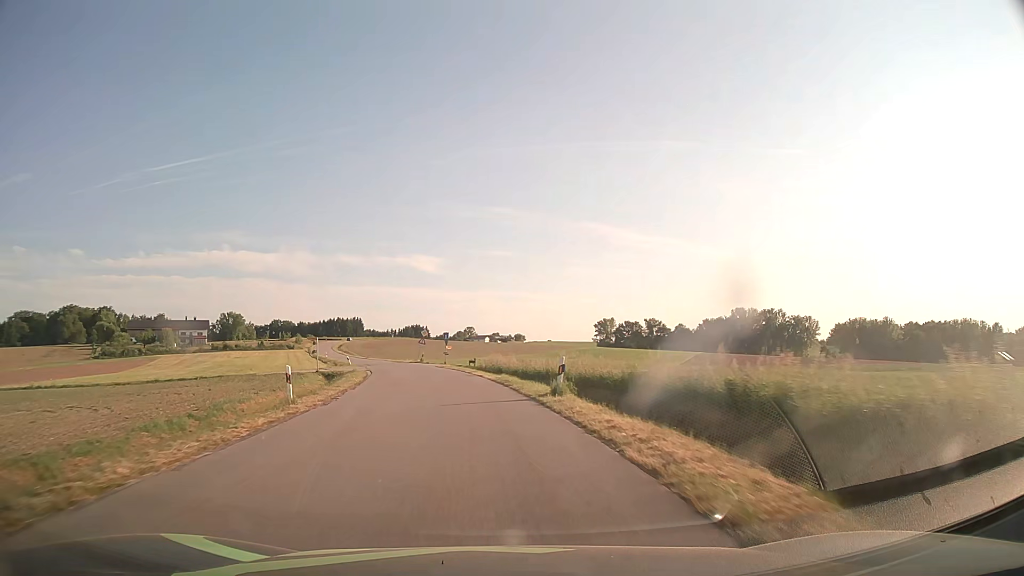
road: tertiary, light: Day
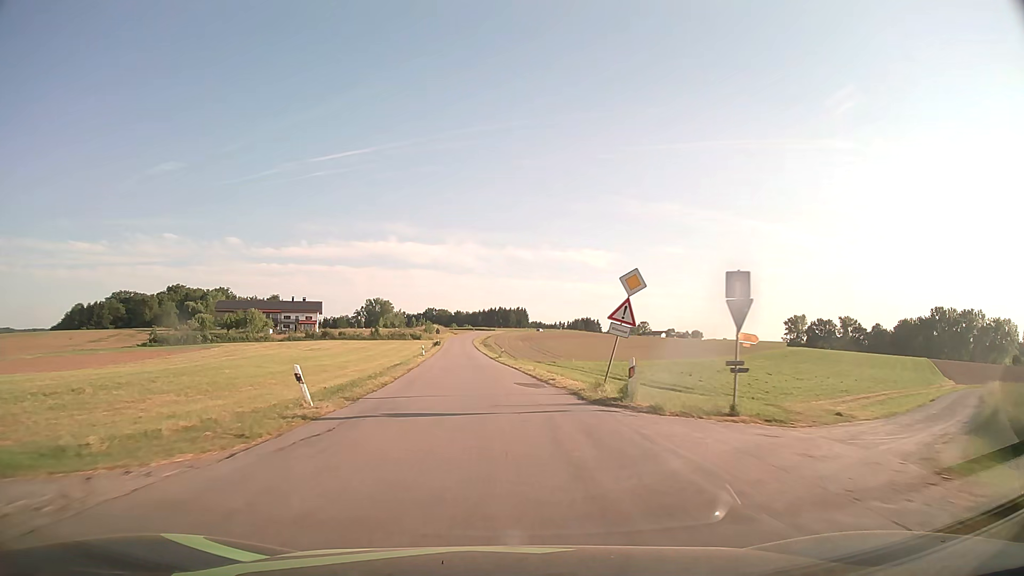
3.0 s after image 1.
(-7.1, +52.4) m; -14°
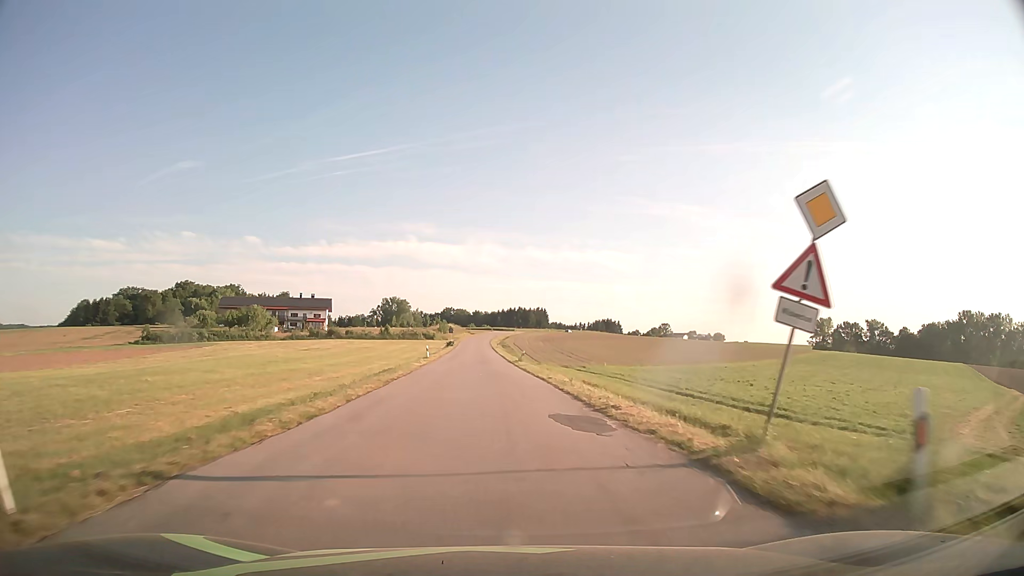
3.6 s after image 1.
(-0.2, +10.8) m; -2°
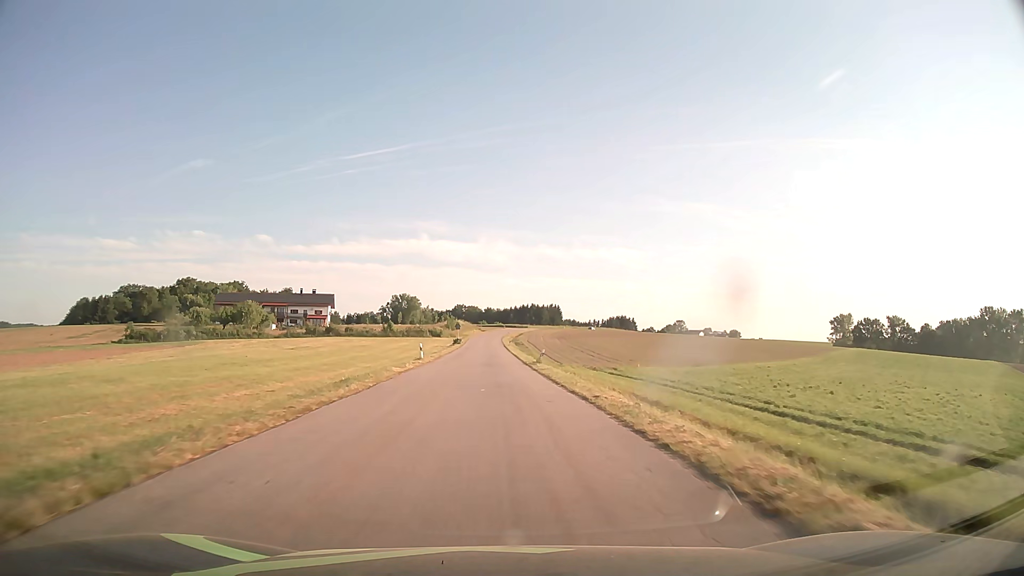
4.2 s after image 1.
(-0.1, +10.9) m; -1°
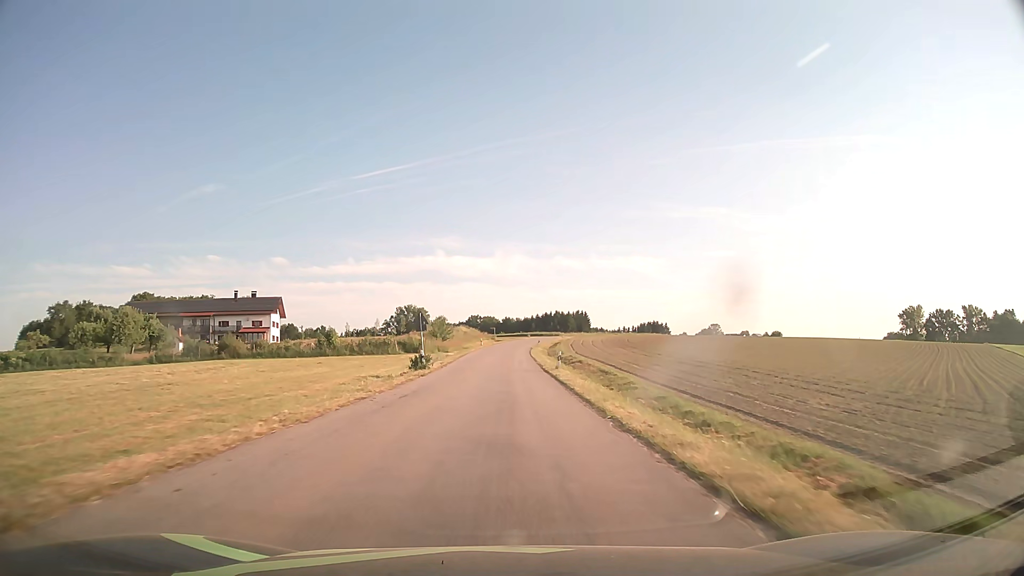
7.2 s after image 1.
(-1.4, +57.0) m; -2°
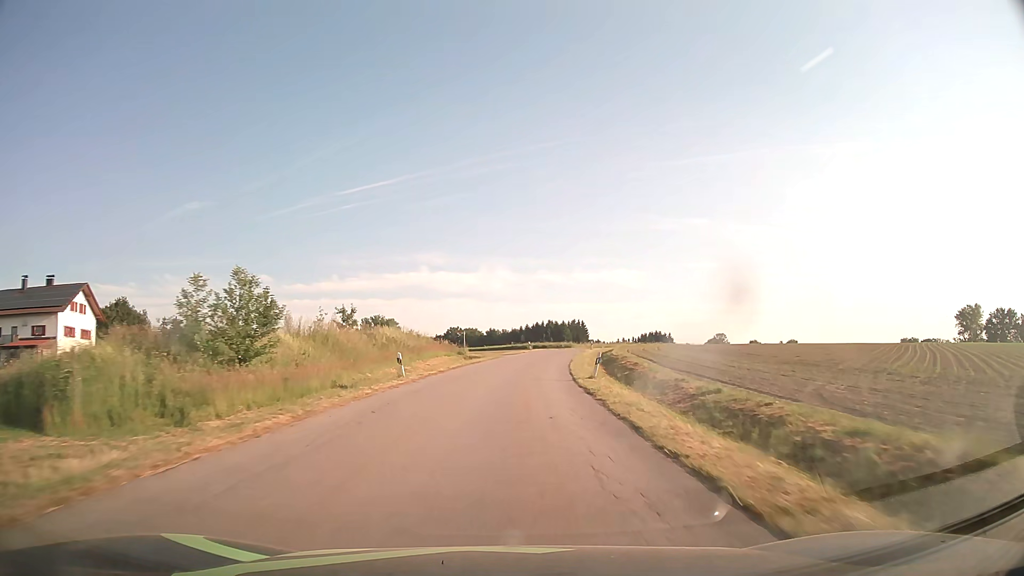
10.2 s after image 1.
(+0.2, +60.3) m; +1°
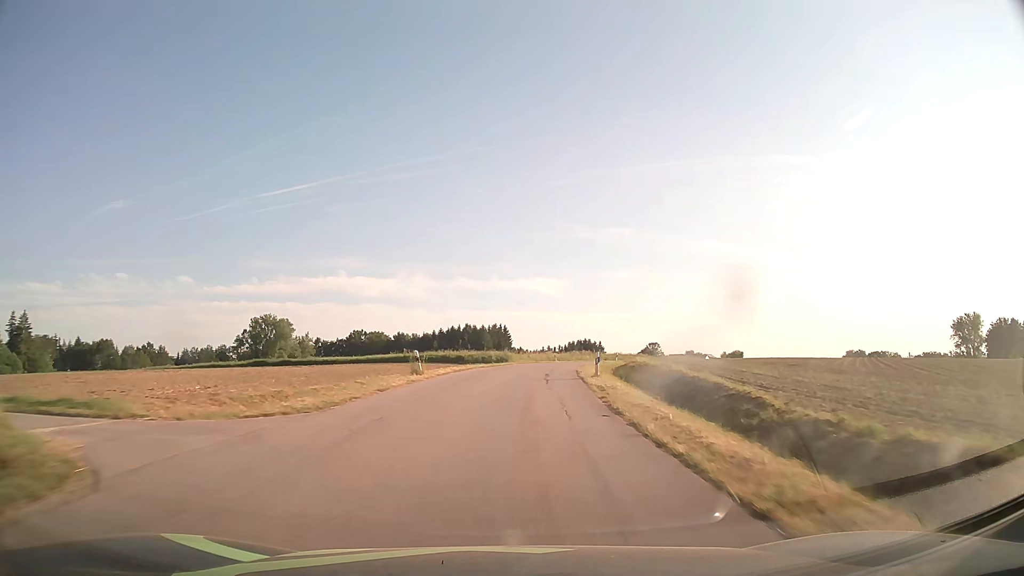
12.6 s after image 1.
(+2.5, +47.9) m; +7°
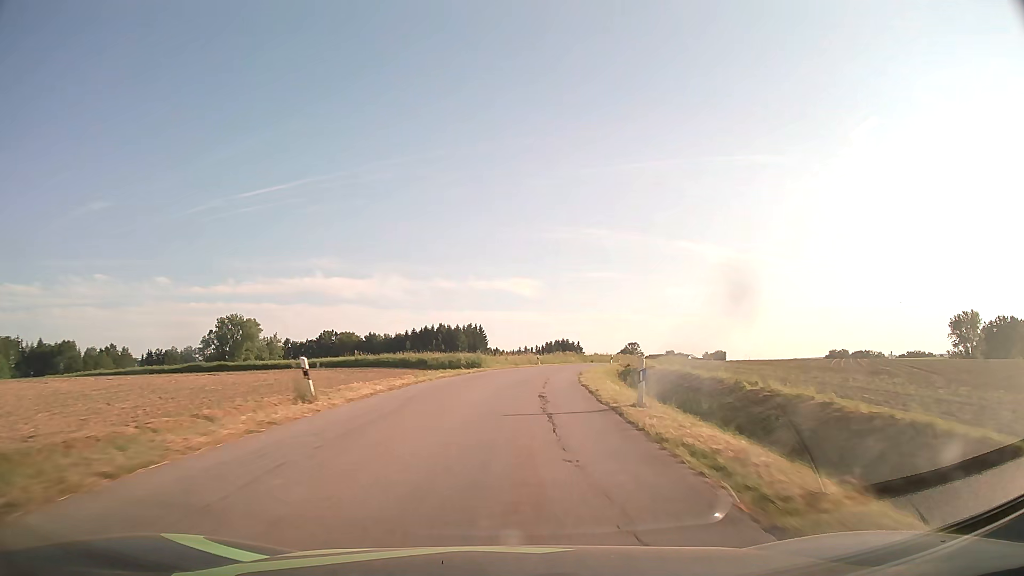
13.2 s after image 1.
(+0.2, +11.6) m; +2°
(0, +10) (+1, +20) (+1, +30) (+3, +40) (+4, +50) (+6, +60) (+9, +69) (+12, +79) (+15, +88) (+18, +98) m
